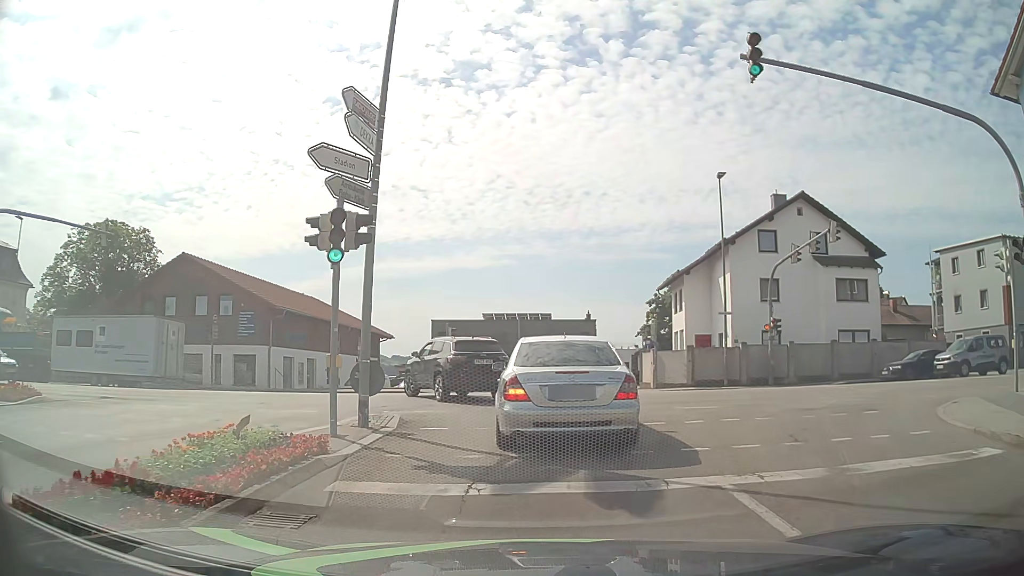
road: tertiary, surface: asphalt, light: Day
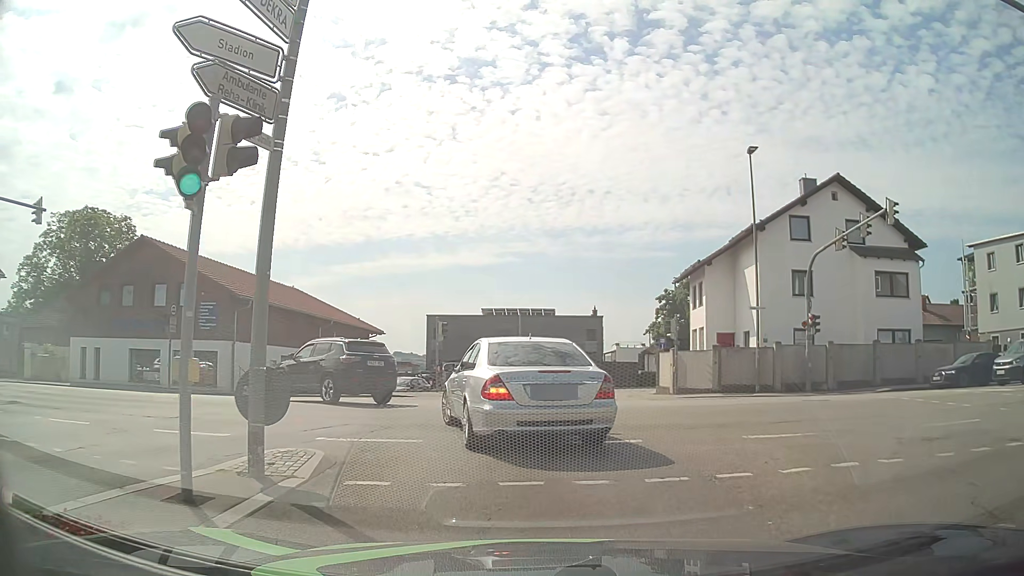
(0.0, +4.6) m; +1°
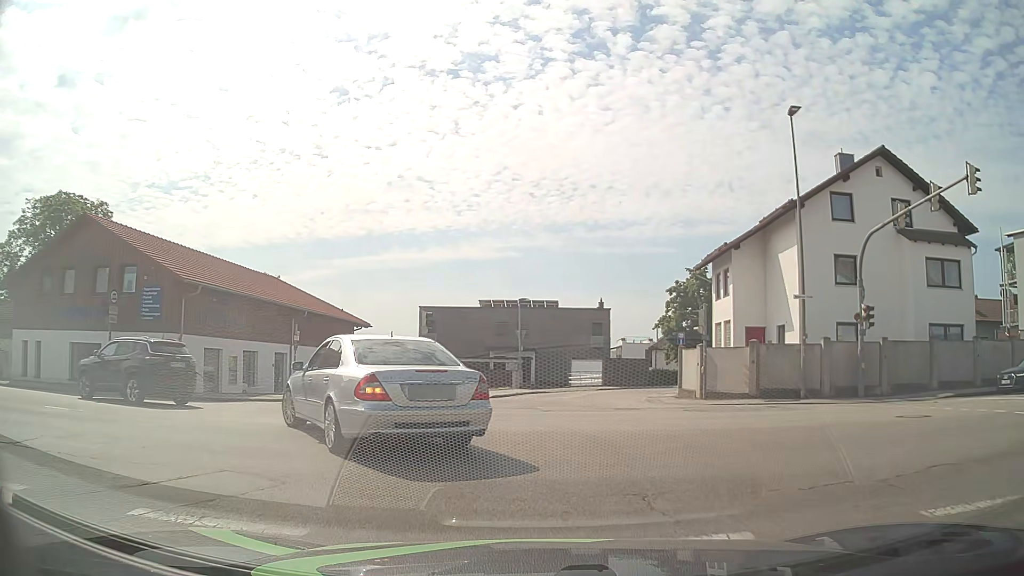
(0.0, +5.0) m; 0°
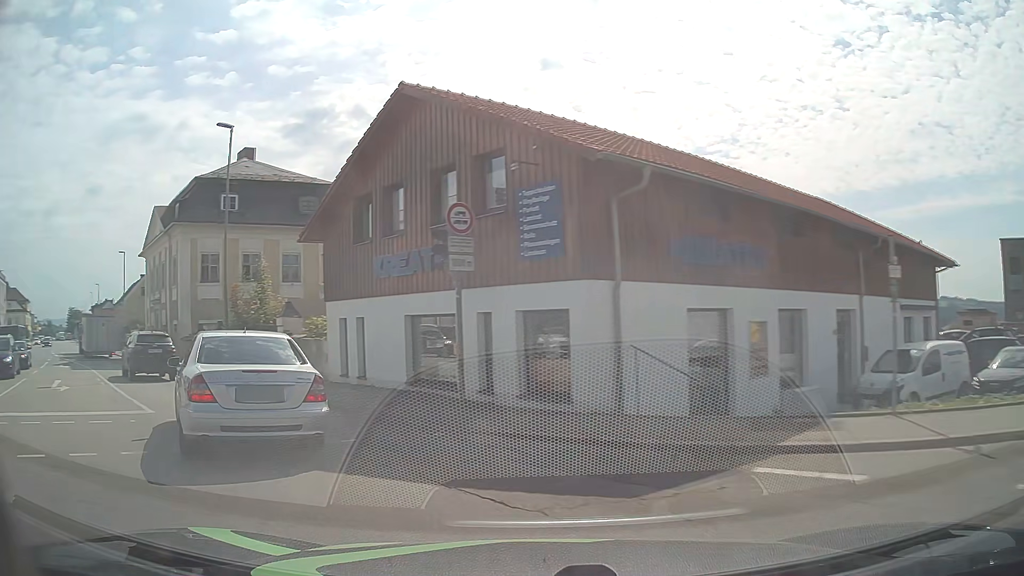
(-4.6, +14.0) m; -49°
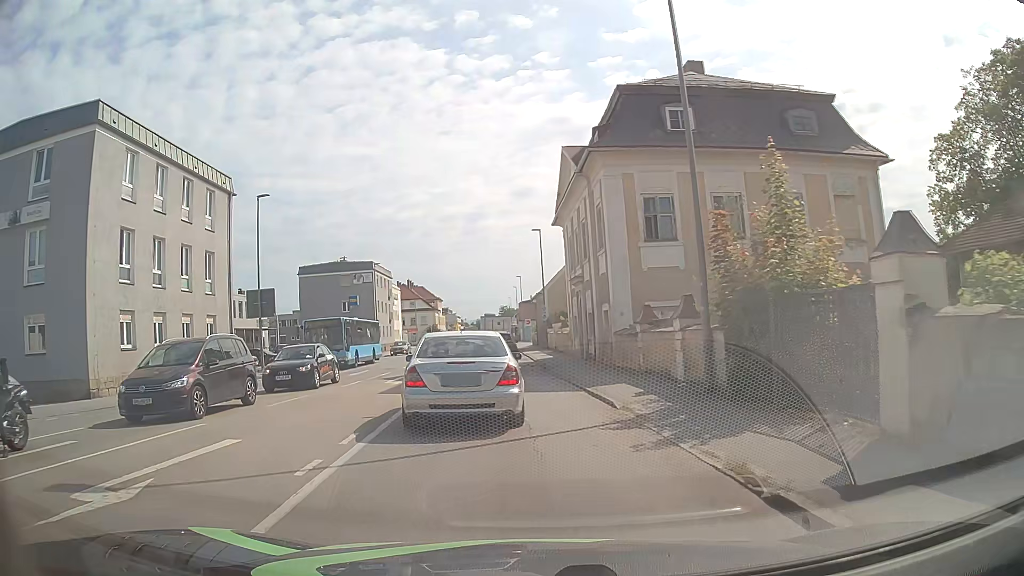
(-5.9, +13.8) m; -38°
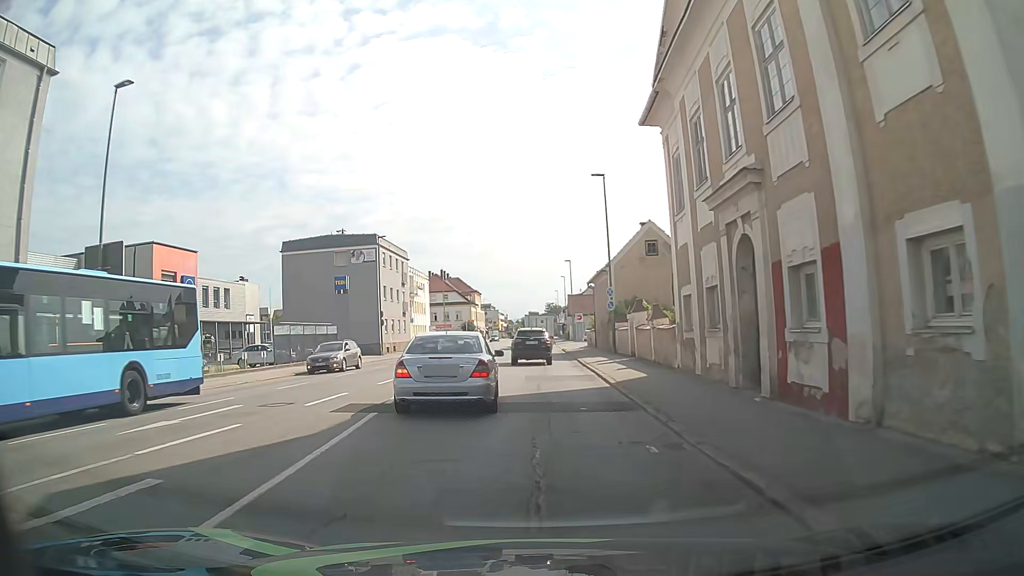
(-0.7, +19.6) m; -4°
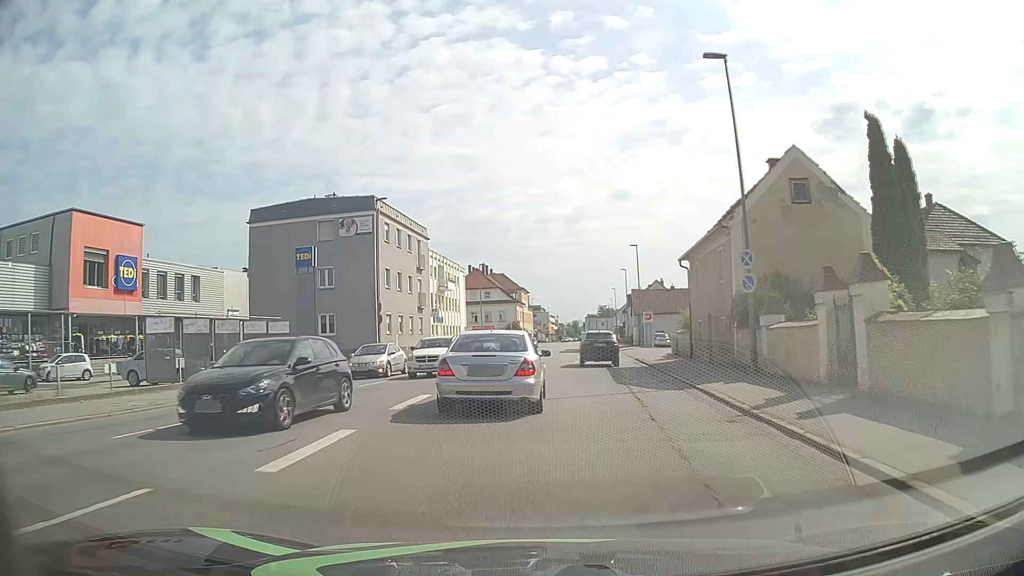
(-0.6, +17.6) m; -3°
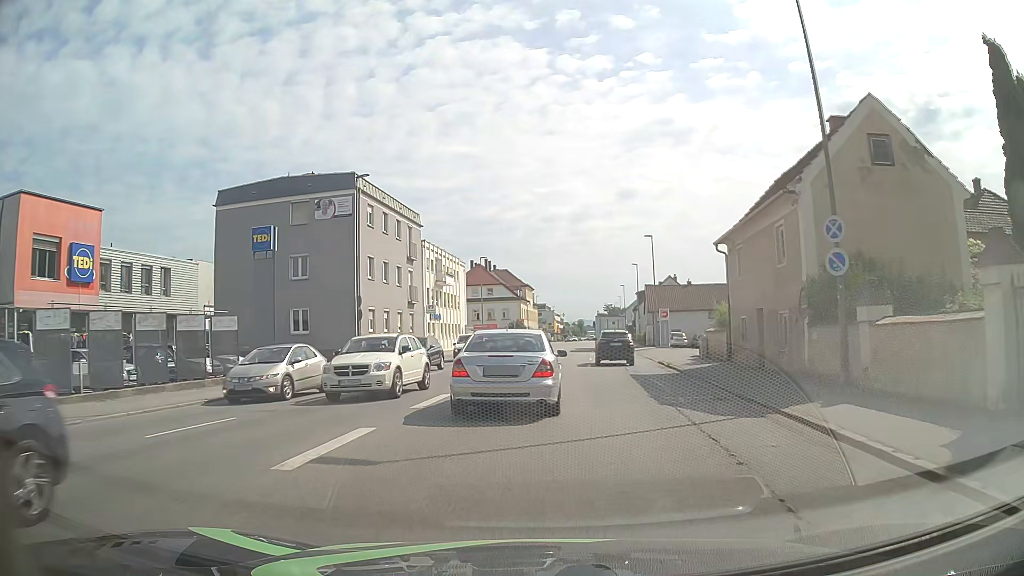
(-0.1, +5.9) m; -1°
